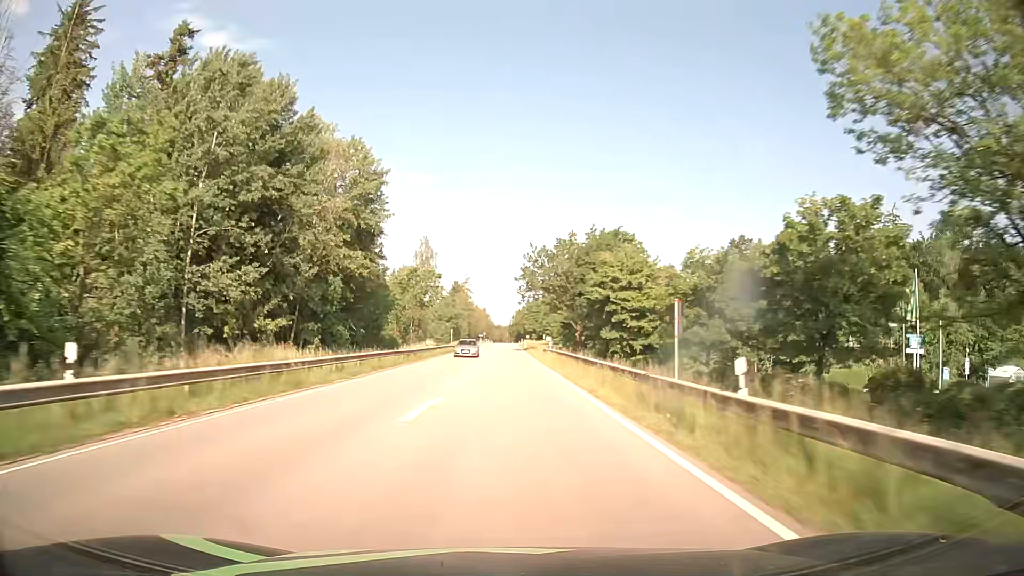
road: secondary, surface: asphalt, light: Day
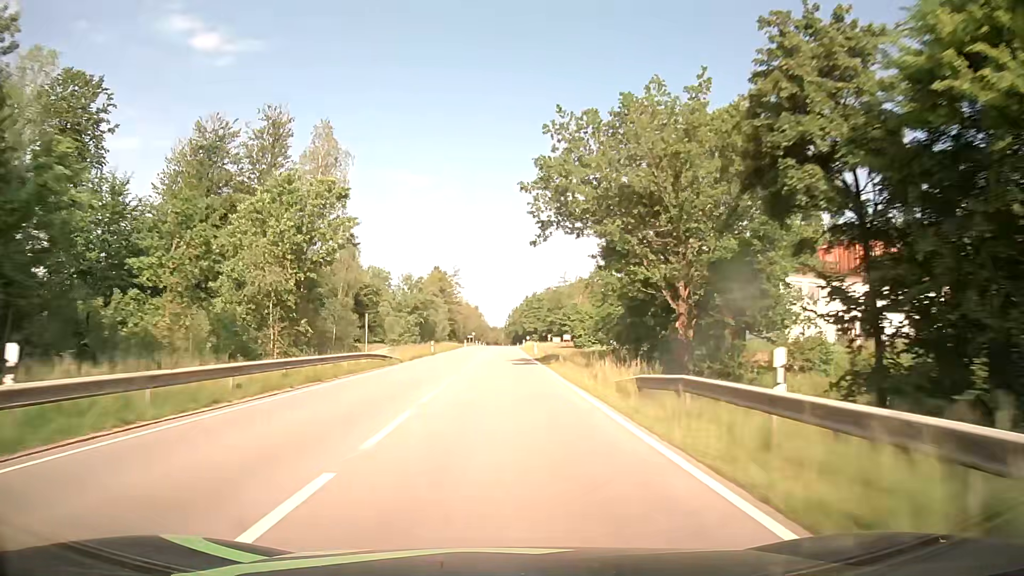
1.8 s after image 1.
(+0.1, +45.4) m; 0°
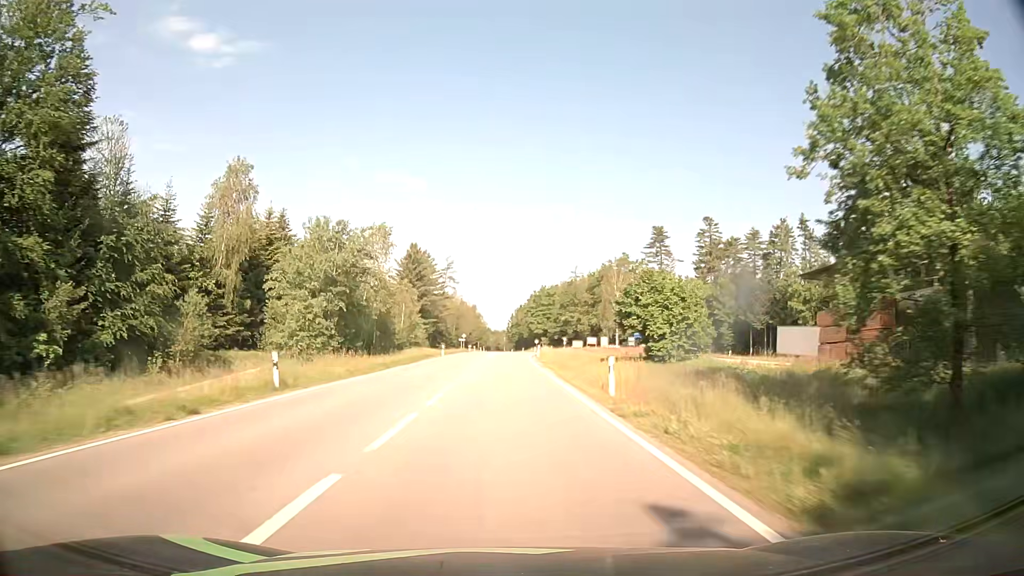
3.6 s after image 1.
(+0.1, +41.8) m; 0°
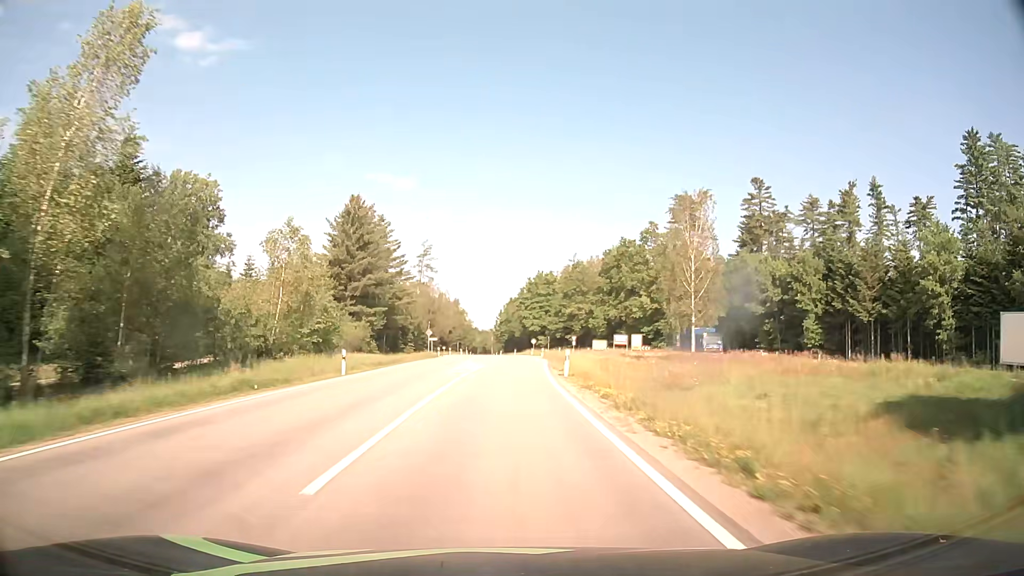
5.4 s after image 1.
(+0.2, +38.1) m; +1°
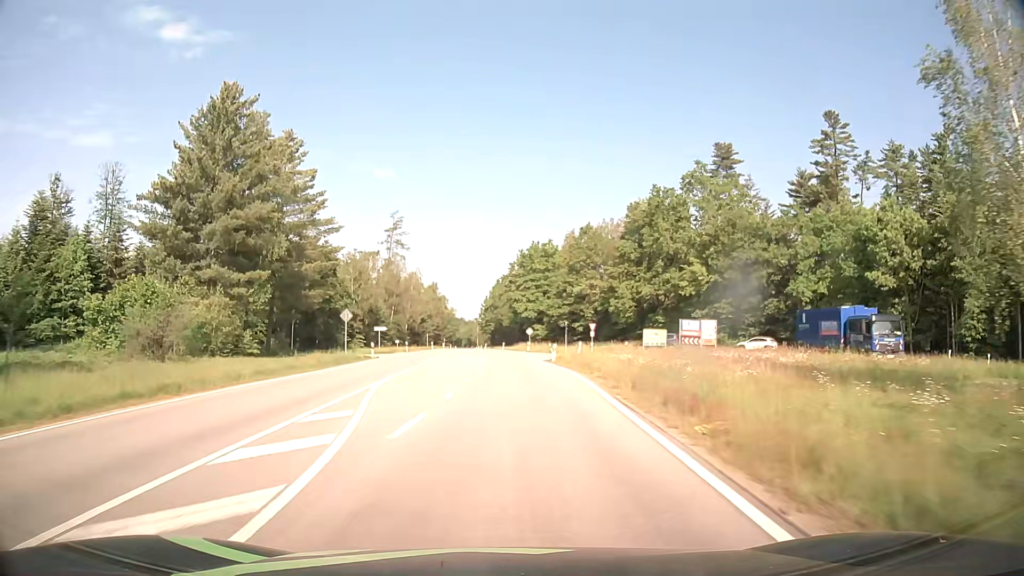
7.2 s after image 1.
(+0.5, +33.8) m; +1°
(0, +10) (0, +20) (0, +30) (0, +40) (+3, +50) (+10, +56) (+20, +54) (+27, +47) (+31, +38) (+35, +28) m
